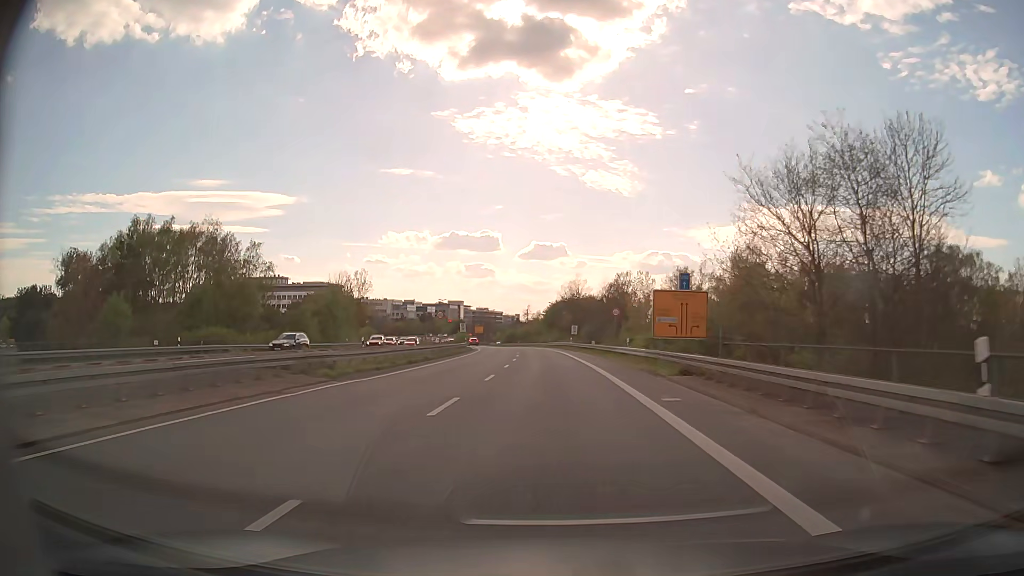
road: secondary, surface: asphalt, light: Day
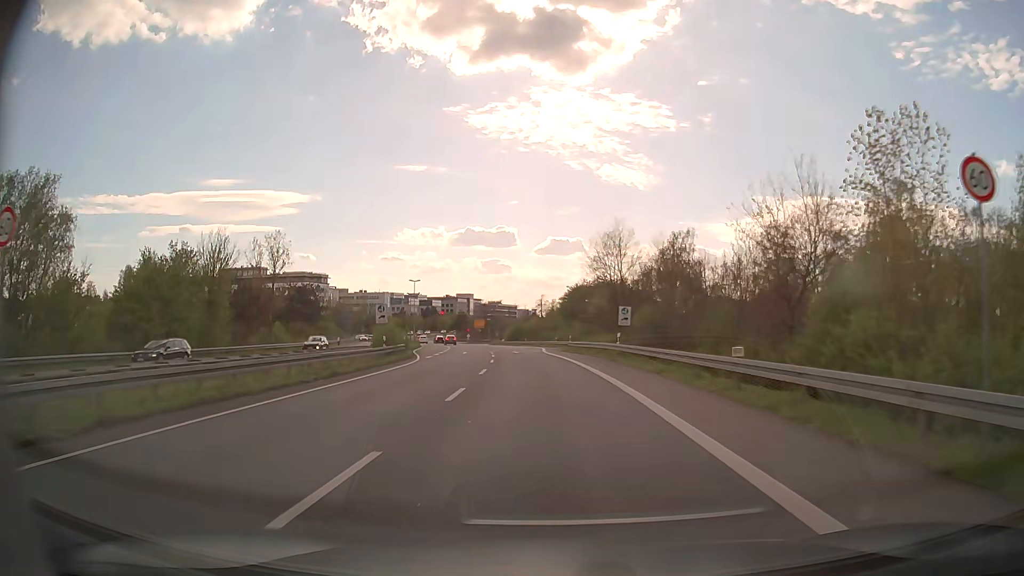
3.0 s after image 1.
(-0.4, +42.4) m; -2°
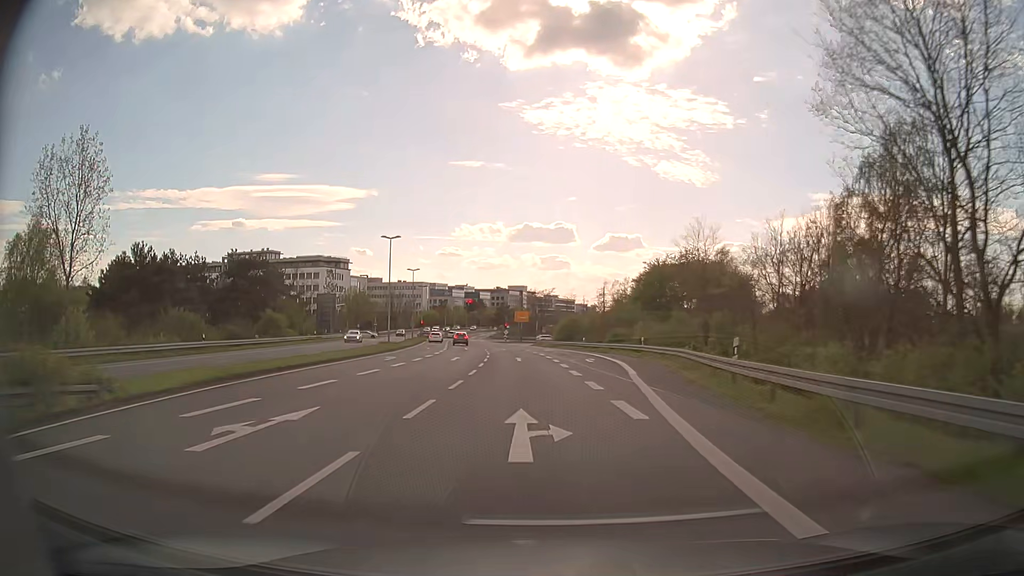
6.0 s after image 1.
(-1.3, +42.2) m; -5°
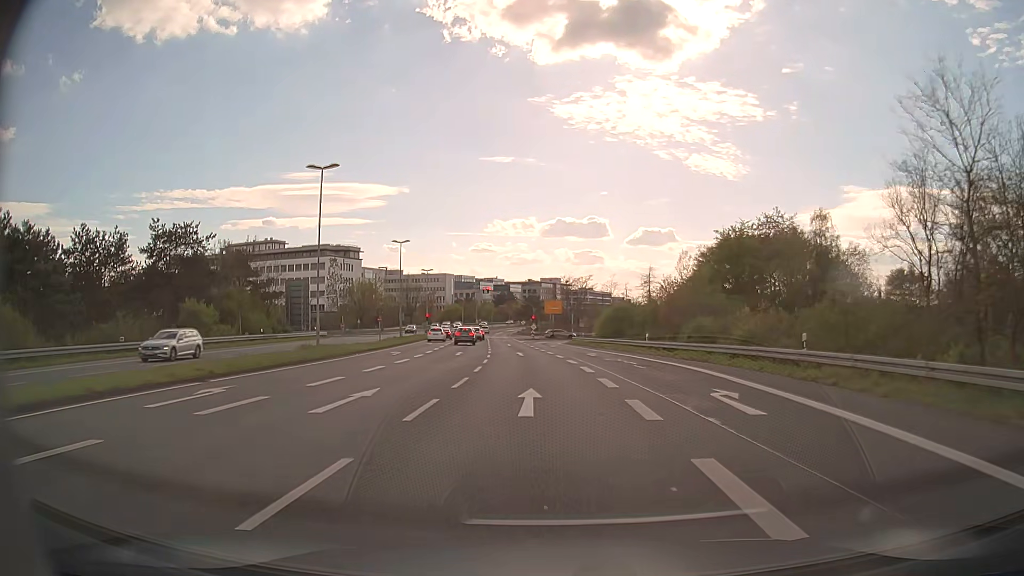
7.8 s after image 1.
(-0.7, +24.5) m; -3°
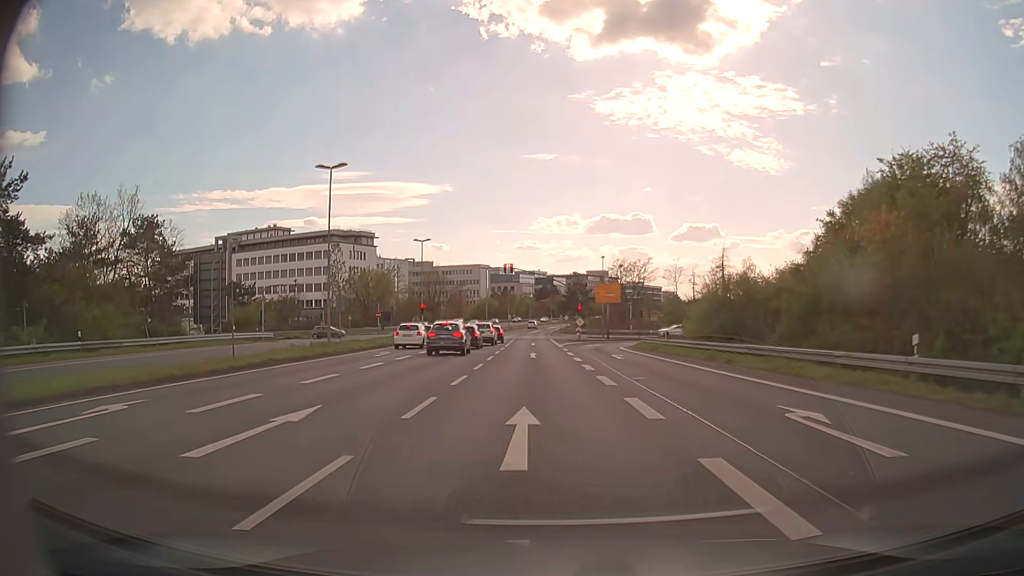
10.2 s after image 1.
(-0.7, +30.0) m; -4°
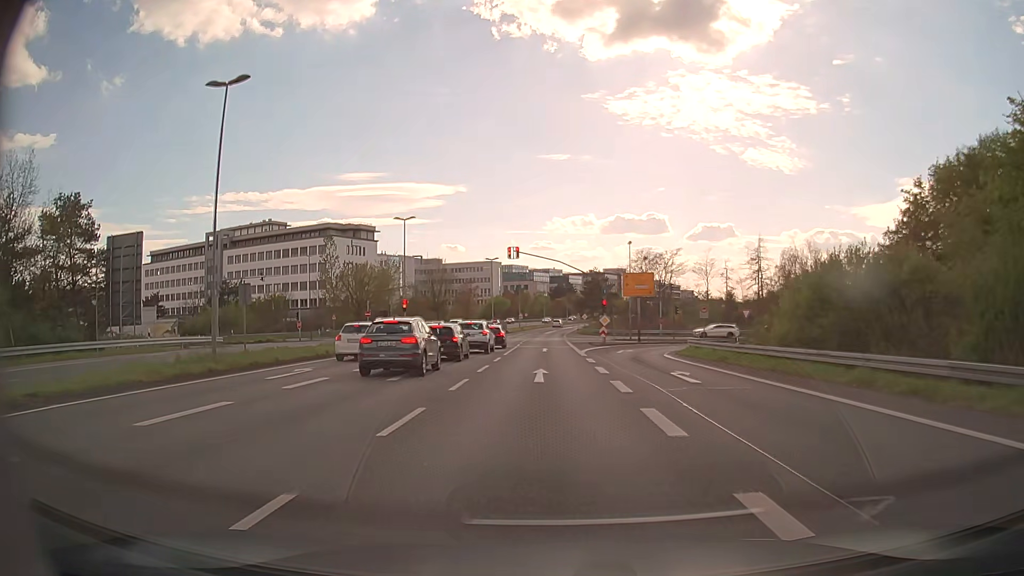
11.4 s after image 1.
(-0.1, +13.3) m; -1°
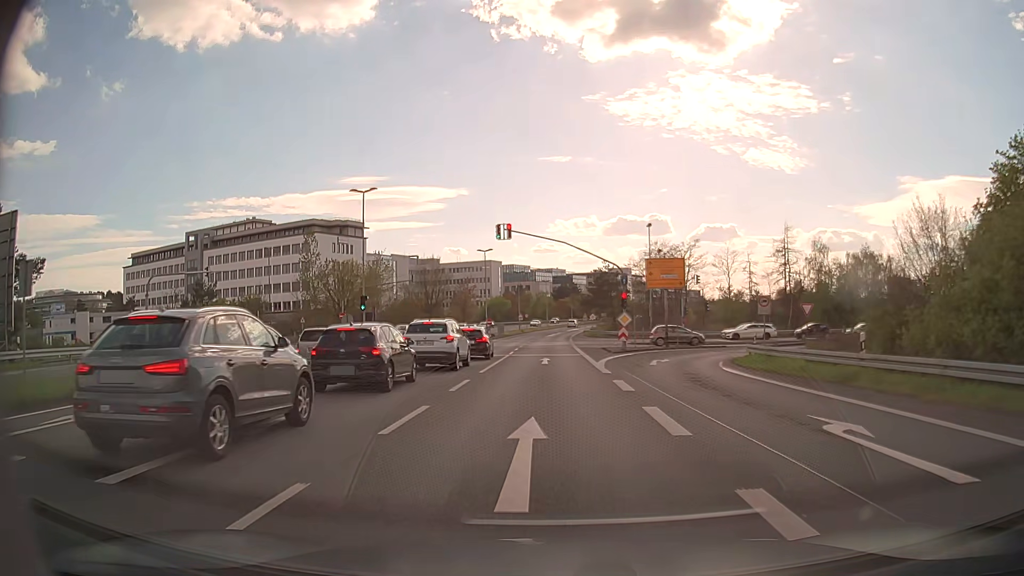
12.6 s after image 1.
(0.0, +11.7) m; 0°
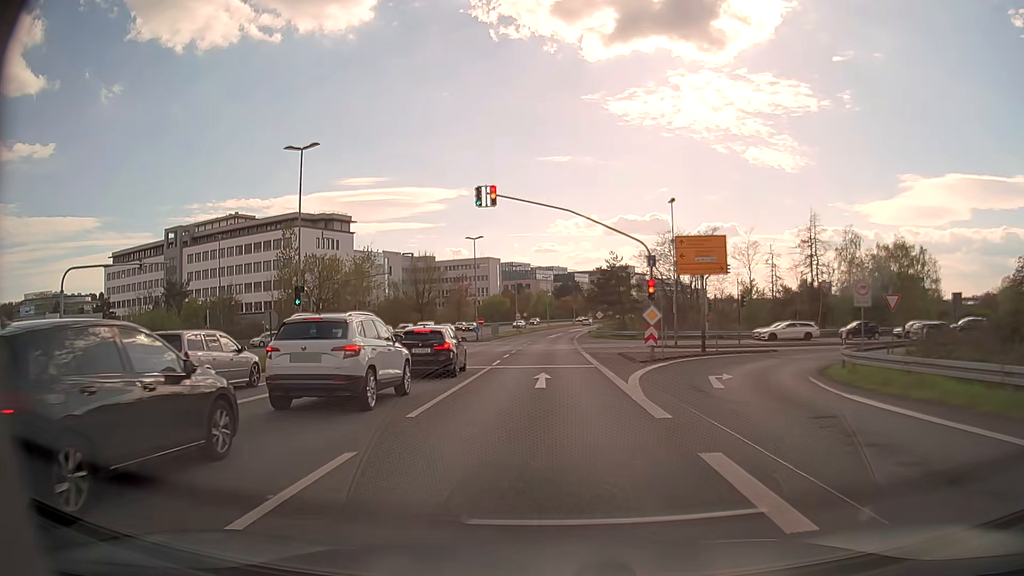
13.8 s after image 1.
(0.0, +10.1) m; 0°
(0, +10) (0, +20) (0, +30) (0, +40) (0, +50) (0, +60) (0, +70) (+1, +80) (+2, +90) (+3, +100) m
